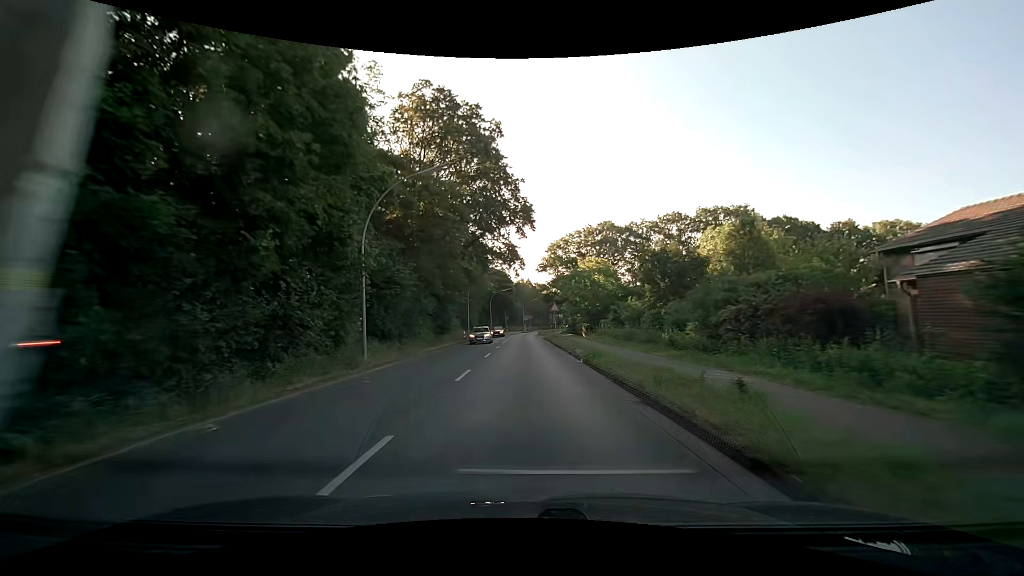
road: secondary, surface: asphalt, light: Day
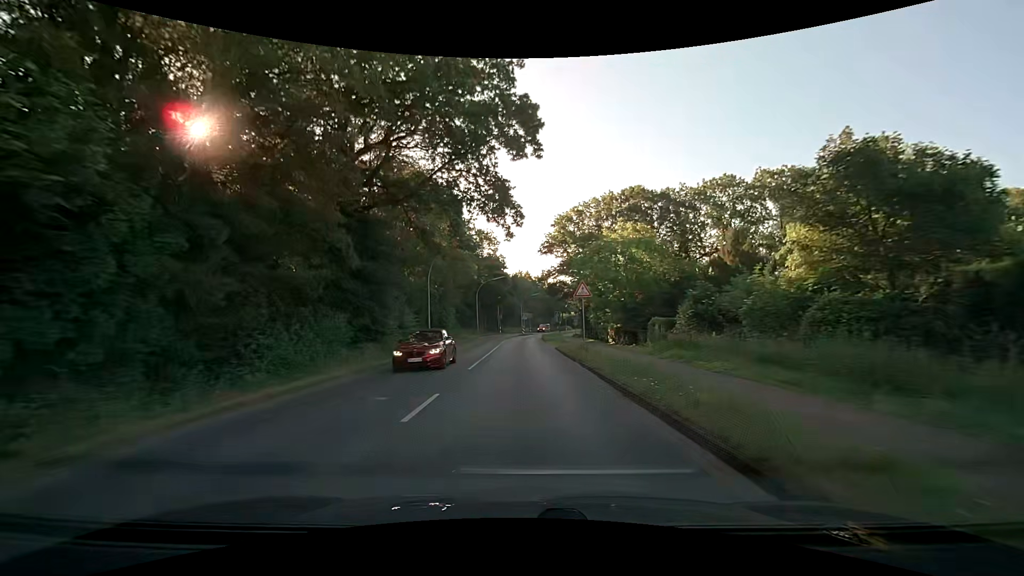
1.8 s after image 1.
(-0.1, +23.2) m; -1°
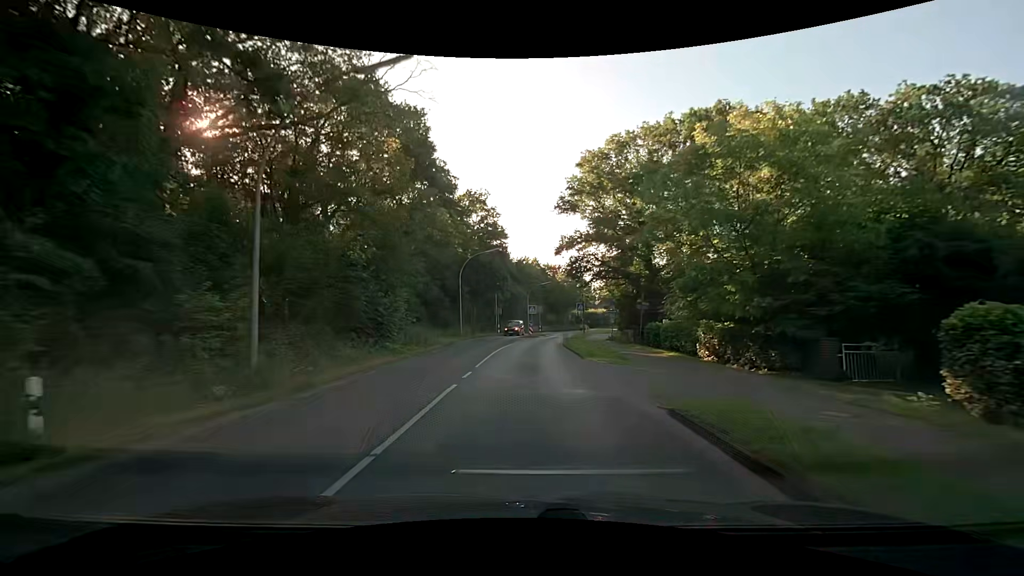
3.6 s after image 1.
(0.0, +23.3) m; -1°
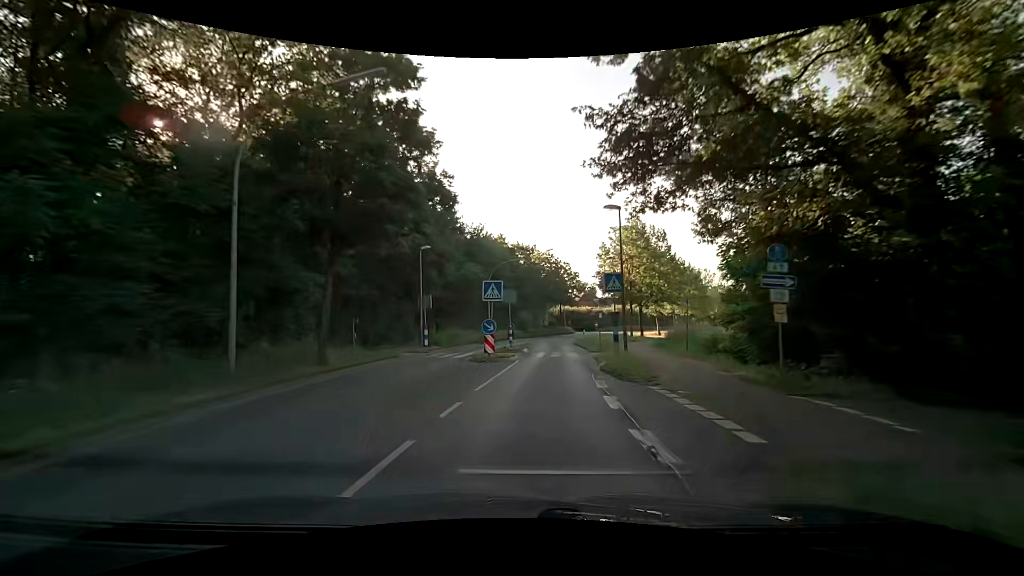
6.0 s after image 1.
(+0.7, +31.2) m; +4°
(0, +10) (+1, +20) (+2, +30) (+2, +40) (+4, +50) (+6, +60) (+9, +69) (+12, +78) (+17, +87) (+21, +96) m
